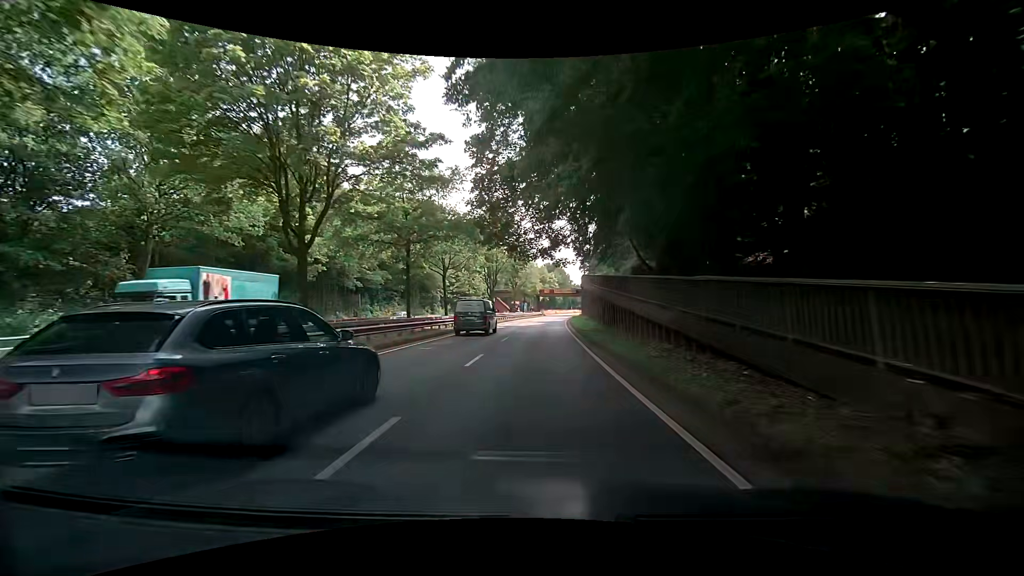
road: secondary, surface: asphalt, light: Day
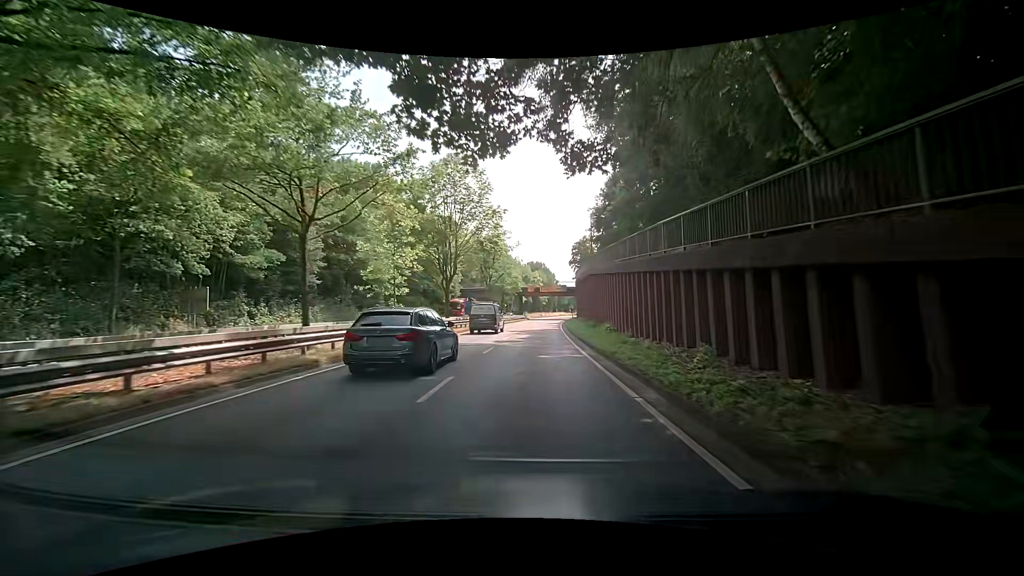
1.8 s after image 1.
(+0.4, +22.7) m; +4°
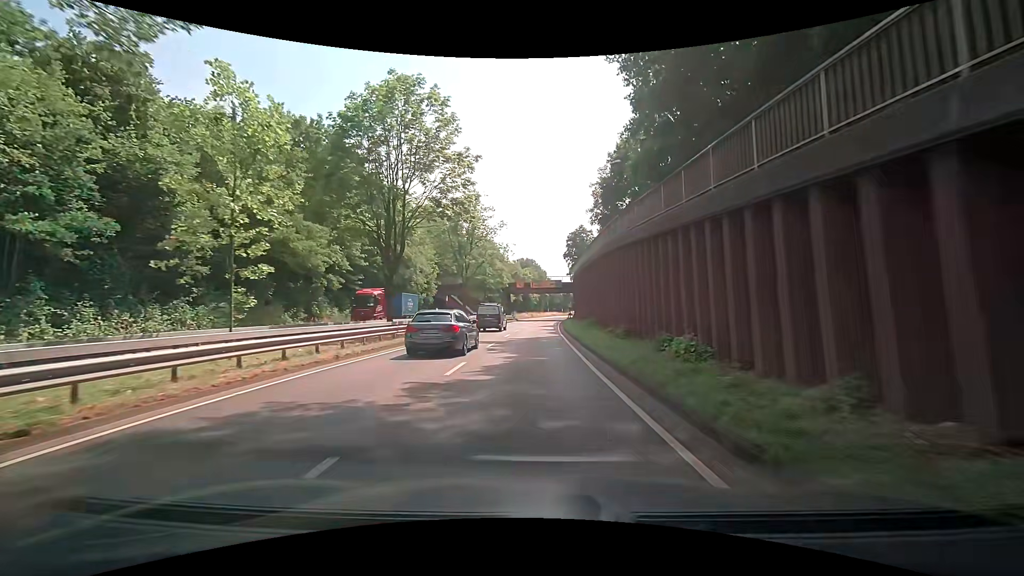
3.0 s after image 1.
(-0.1, +14.7) m; +1°
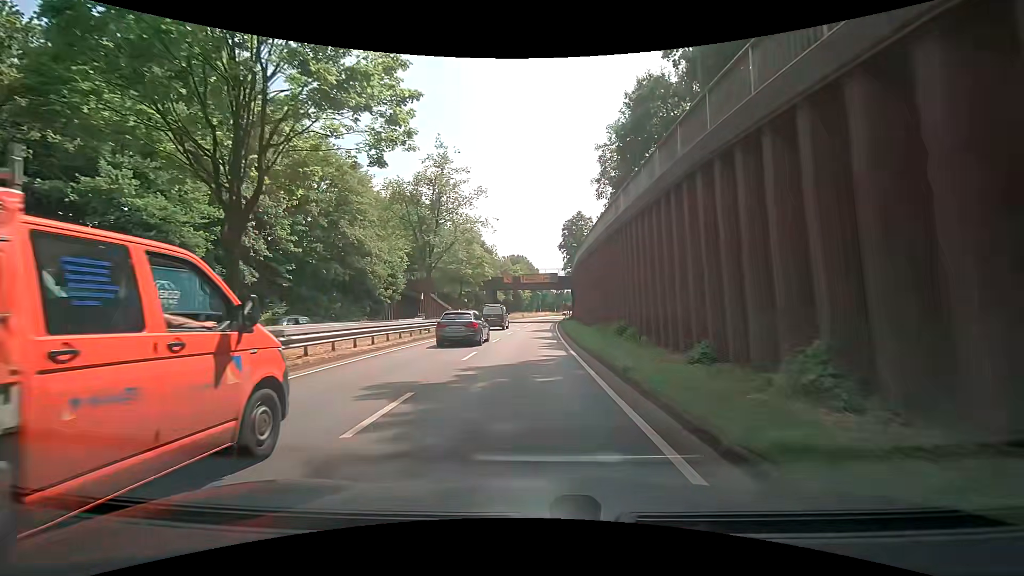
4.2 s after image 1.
(-0.2, +14.3) m; -1°
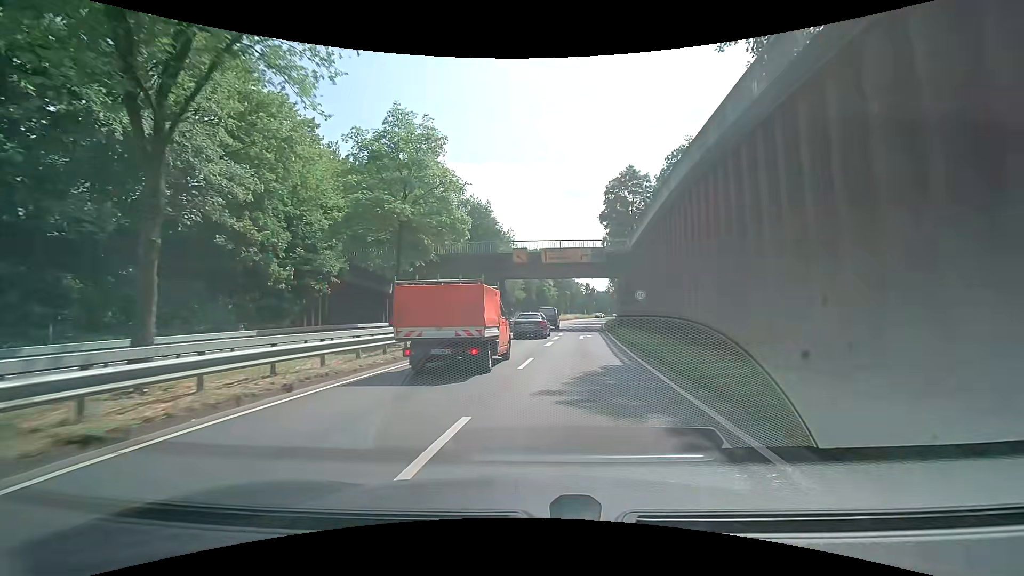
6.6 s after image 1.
(+0.2, +29.1) m; -3°
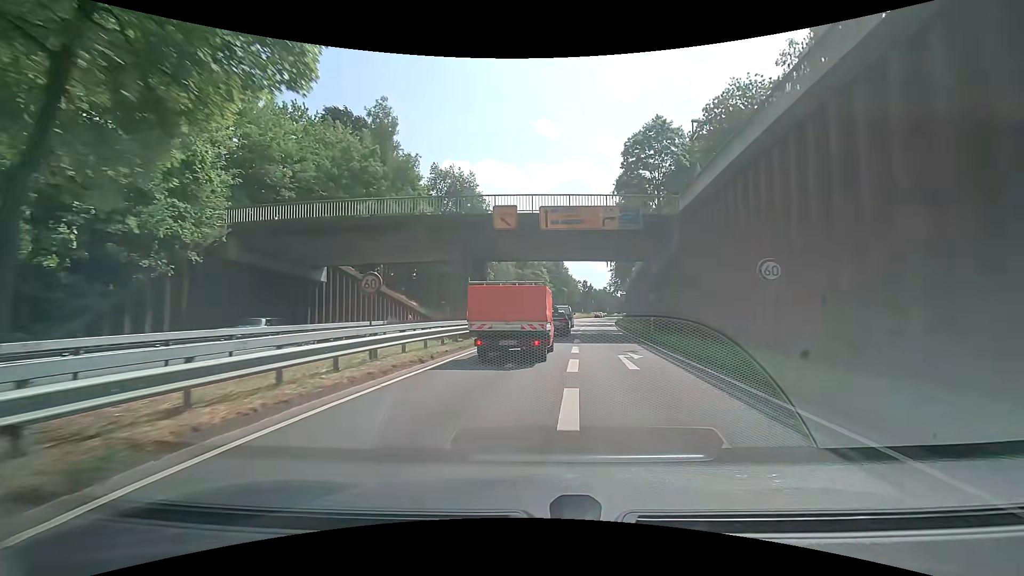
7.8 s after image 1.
(+0.3, +15.8) m; +1°
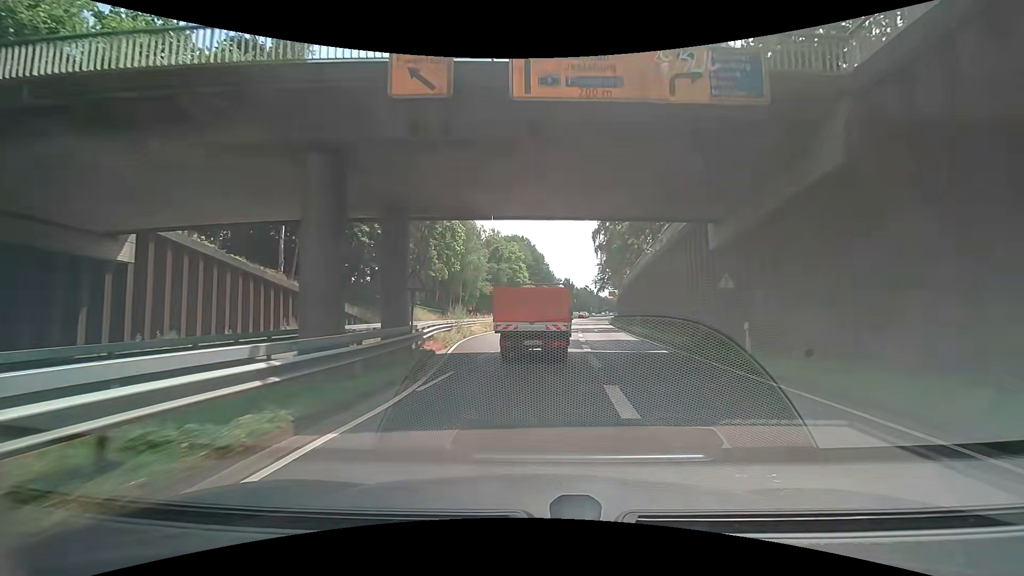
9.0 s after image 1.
(+0.4, +15.9) m; +3°
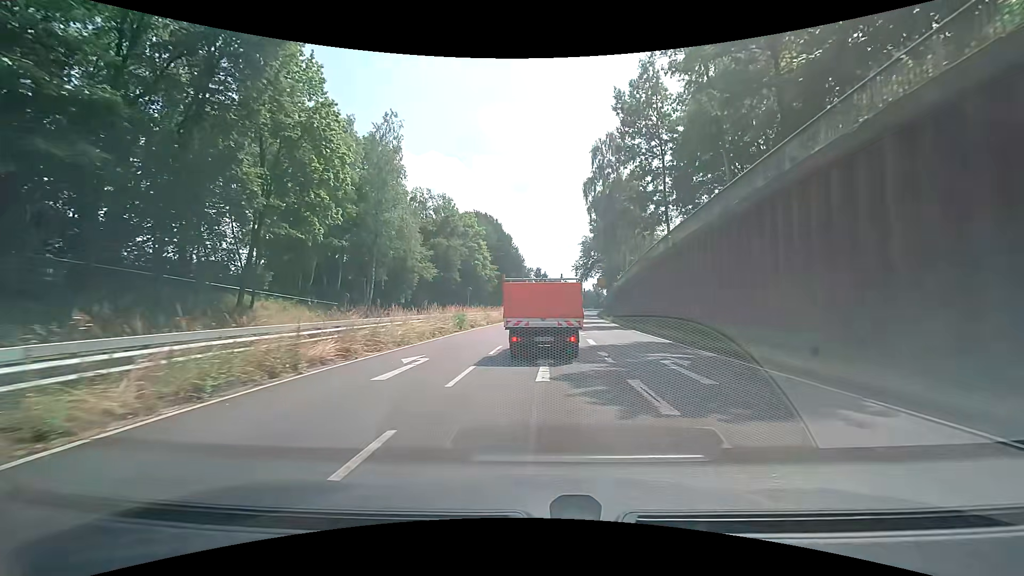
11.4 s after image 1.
(+1.0, +29.8) m; +3°
(0, +10) (0, +20) (+1, +30) (+2, +40) (+2, +50) (+3, +60) (+4, +70) (+5, +80) (+7, +90) (+8, +100) m
